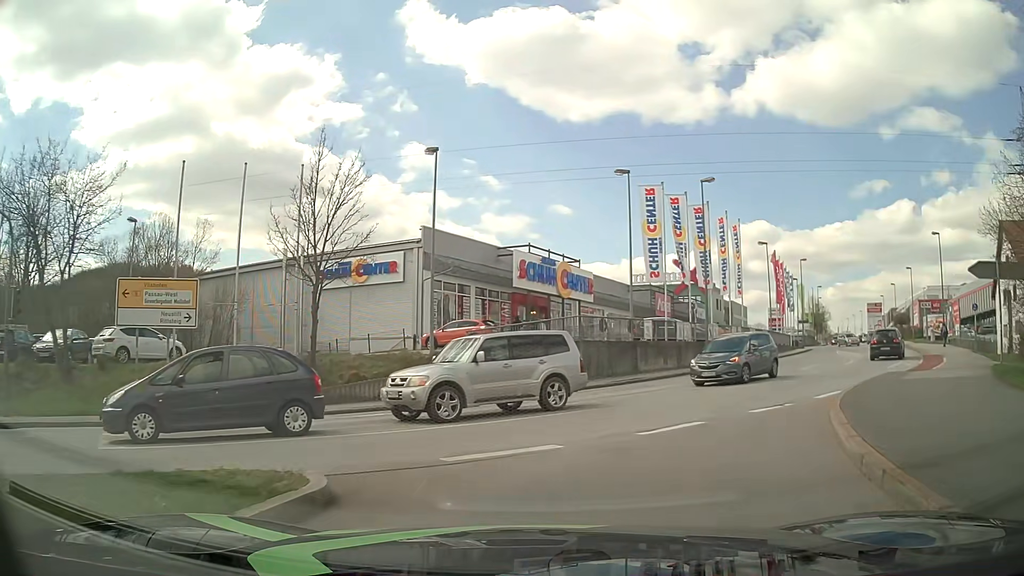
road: primary_link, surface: asphalt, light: Day
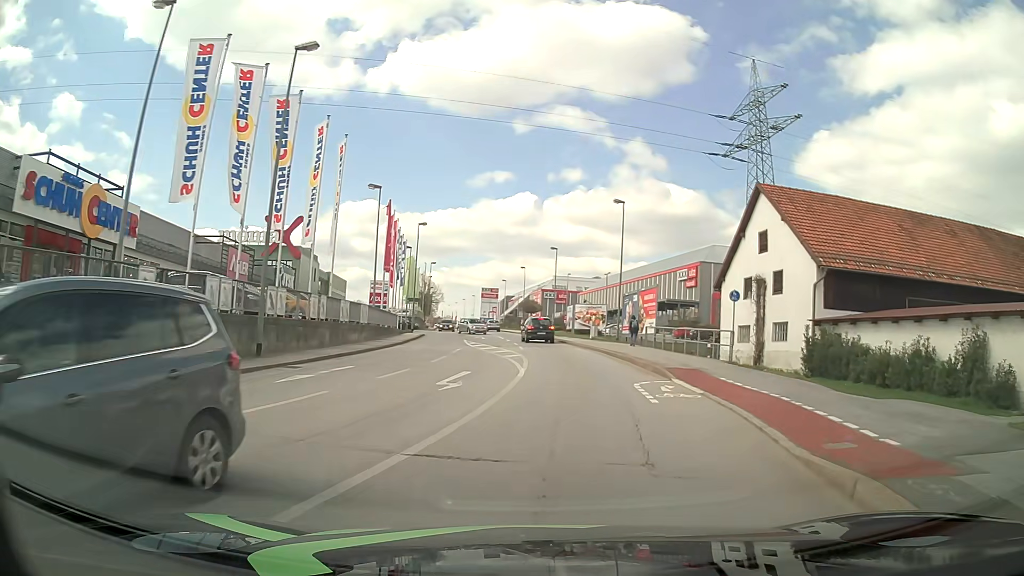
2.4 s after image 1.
(+4.5, +15.2) m; +35°
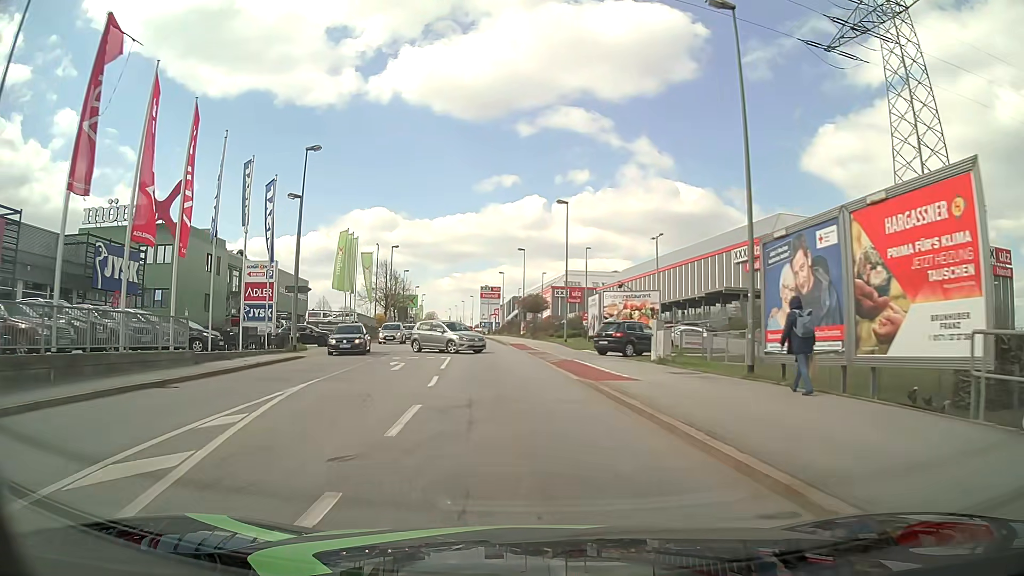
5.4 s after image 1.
(+0.8, +30.9) m; -2°
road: tertiary
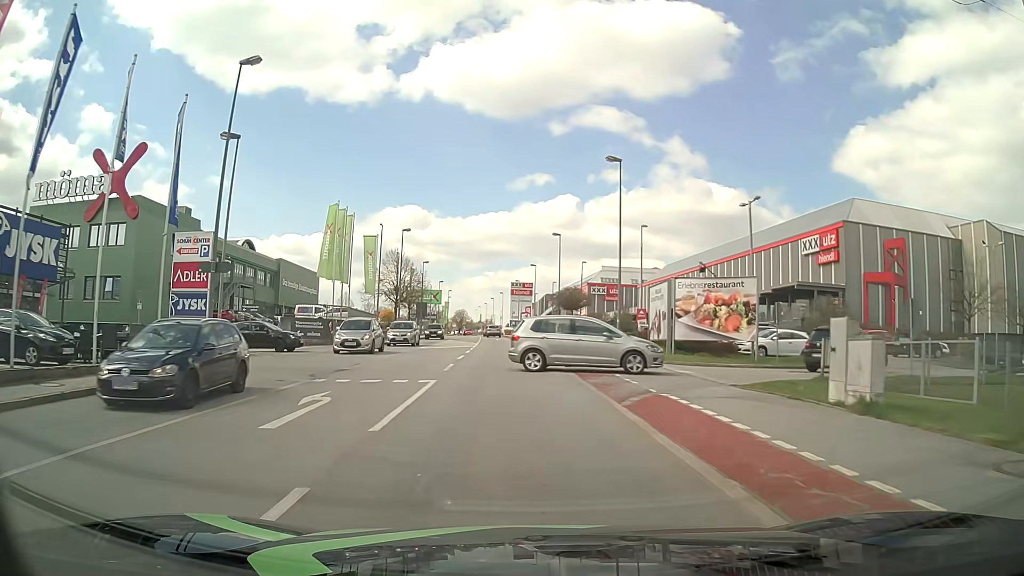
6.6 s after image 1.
(-0.3, +12.0) m; -3°
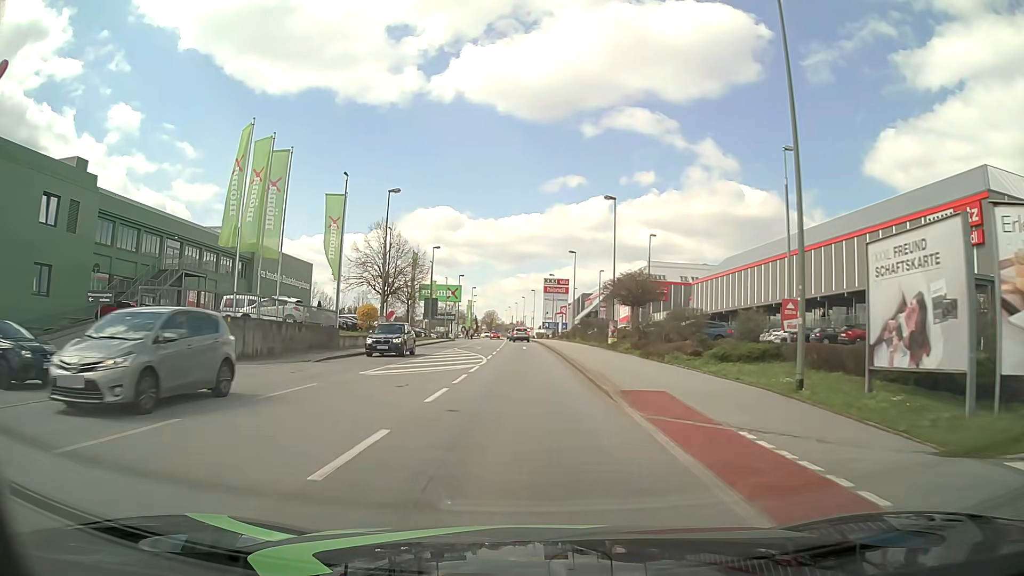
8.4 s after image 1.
(-0.5, +19.9) m; -2°
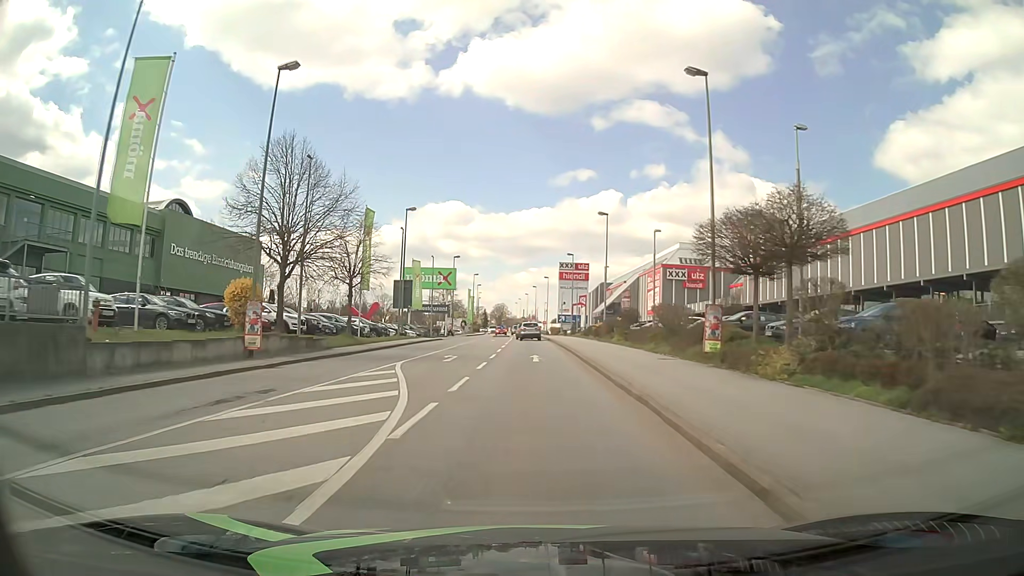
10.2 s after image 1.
(-0.2, +22.1) m; -1°
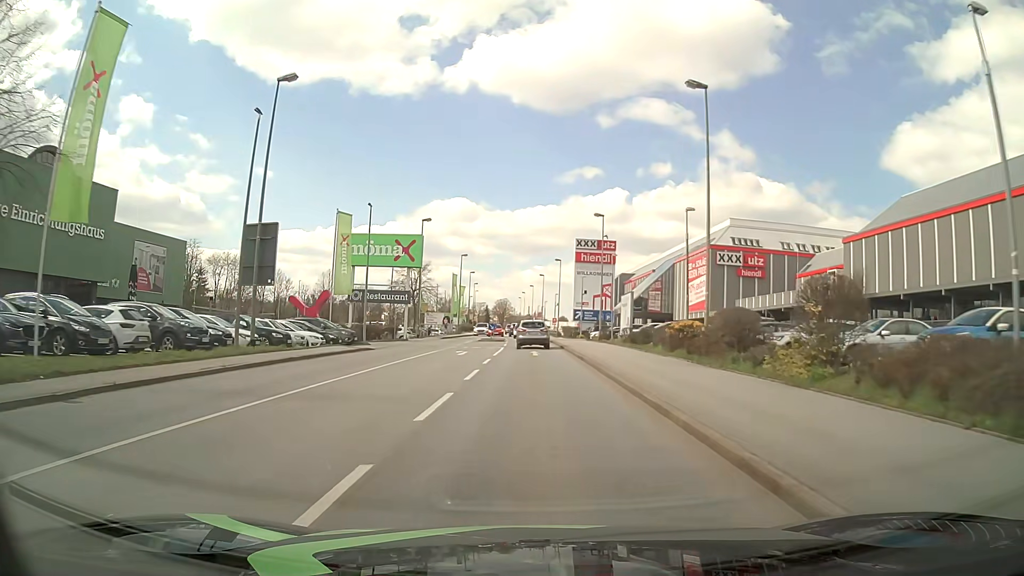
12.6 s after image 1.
(-0.1, +29.1) m; 0°
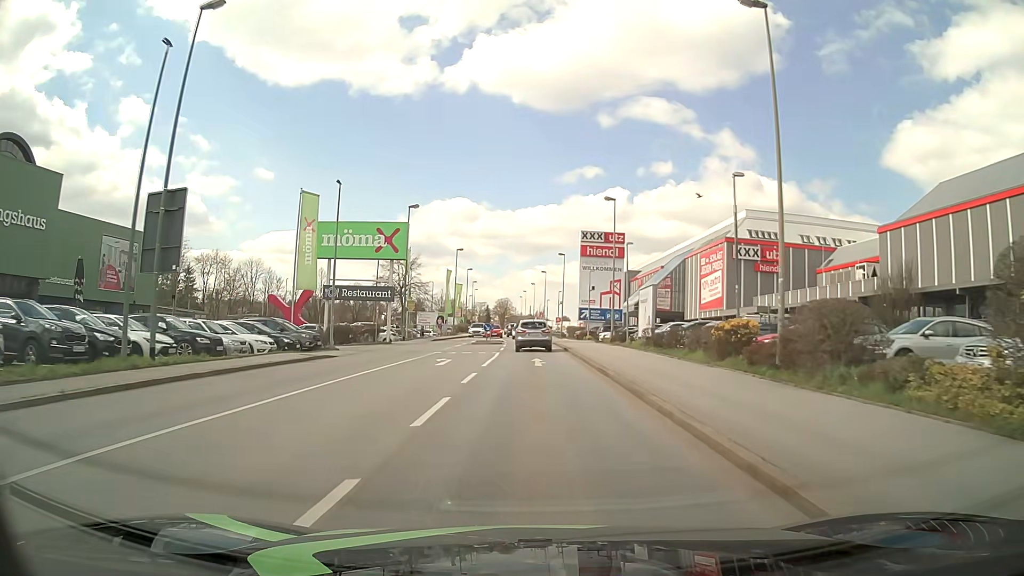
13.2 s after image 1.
(0.0, +6.9) m; 0°
(0, +10) (0, +20) (0, +30) (0, +40) (0, +50) (-1, +60) (-1, +70) (-2, +80) (-3, +90) (-3, +100) m
